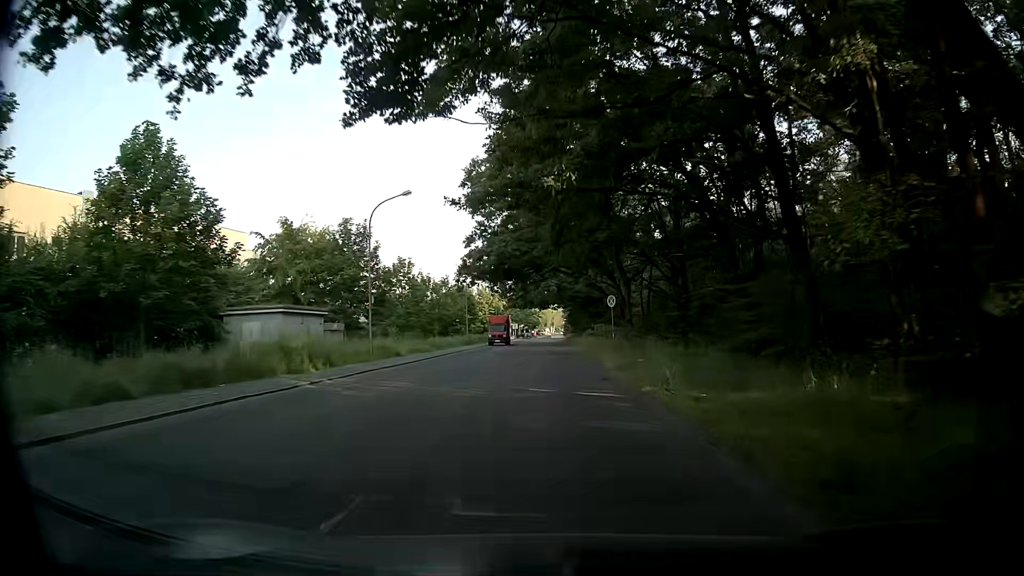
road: unclassified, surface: asphalt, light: Day
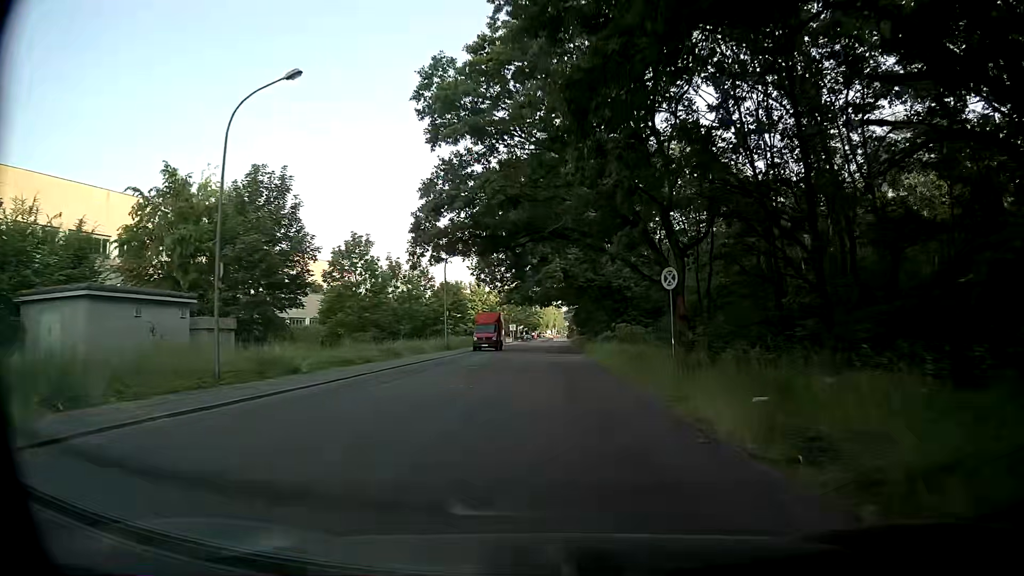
(+0.2, +15.6) m; +1°
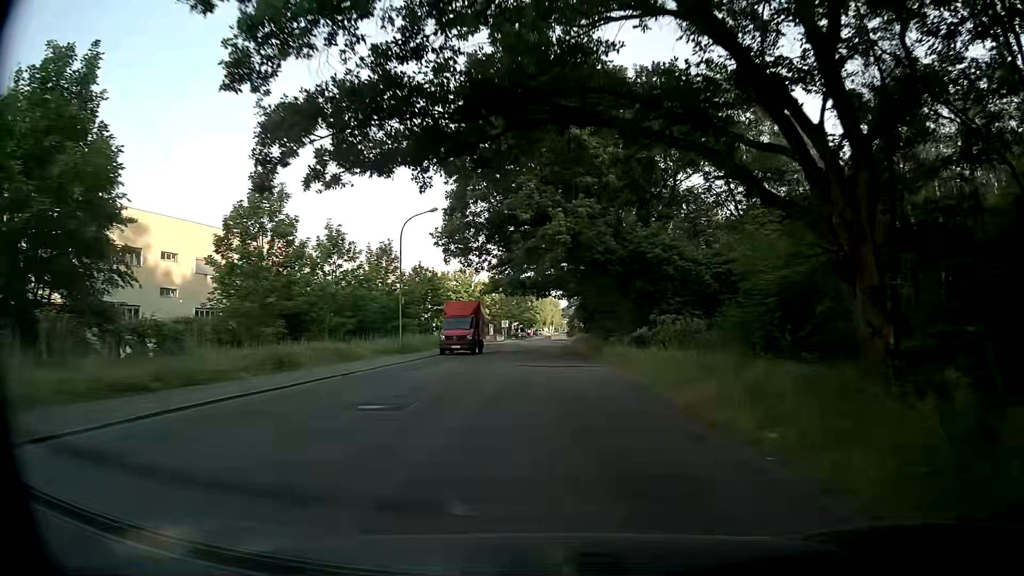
(+0.1, +15.4) m; 0°
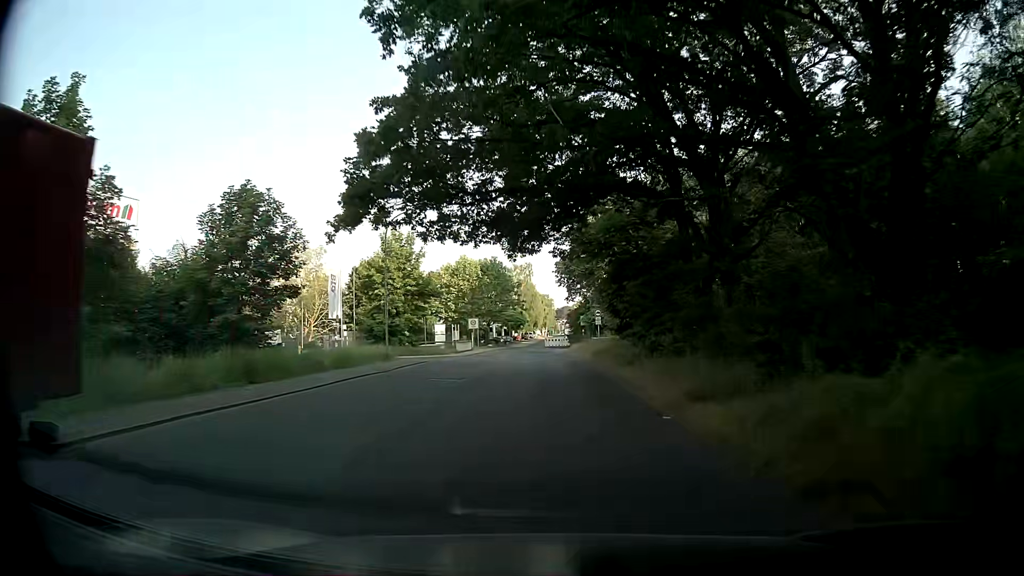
(+0.6, +37.6) m; +1°
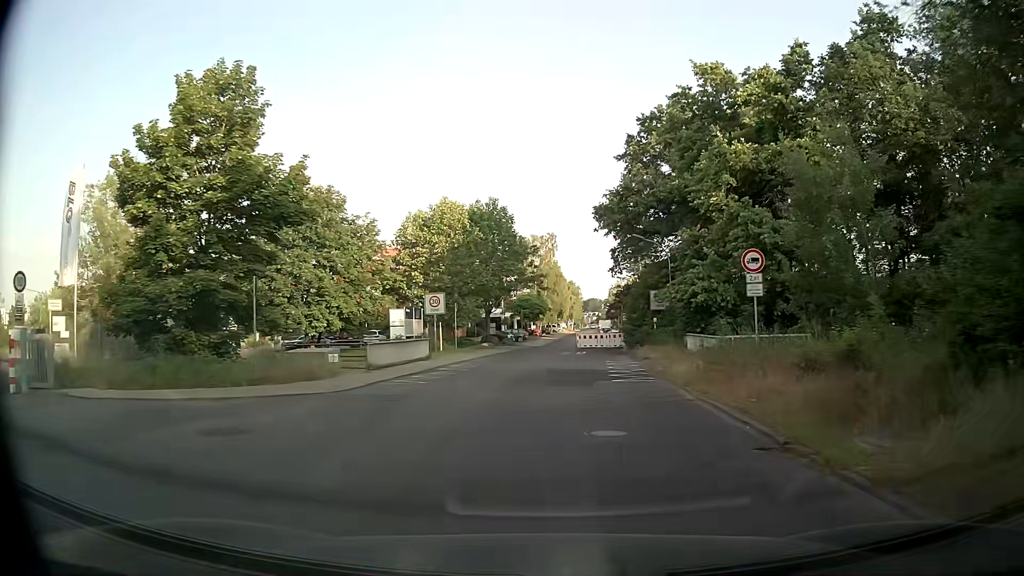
(-0.3, +35.3) m; -2°
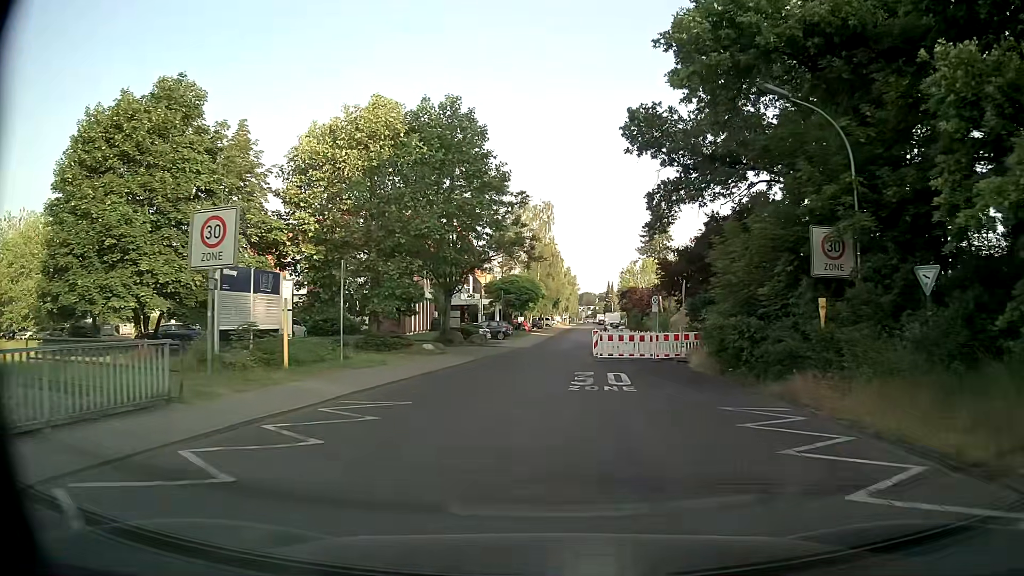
(+0.1, +22.8) m; 0°
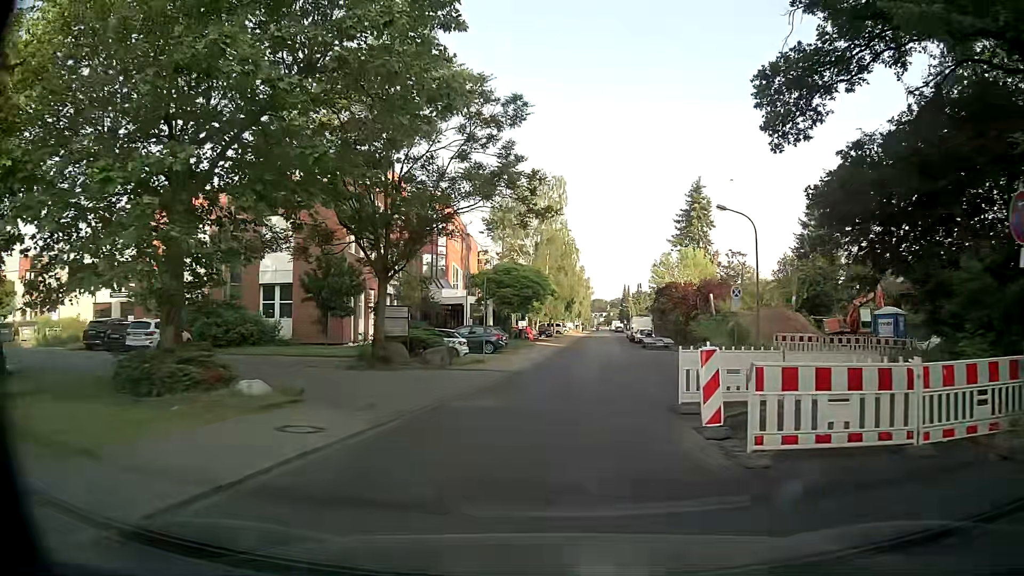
(+0.2, +18.7) m; 0°
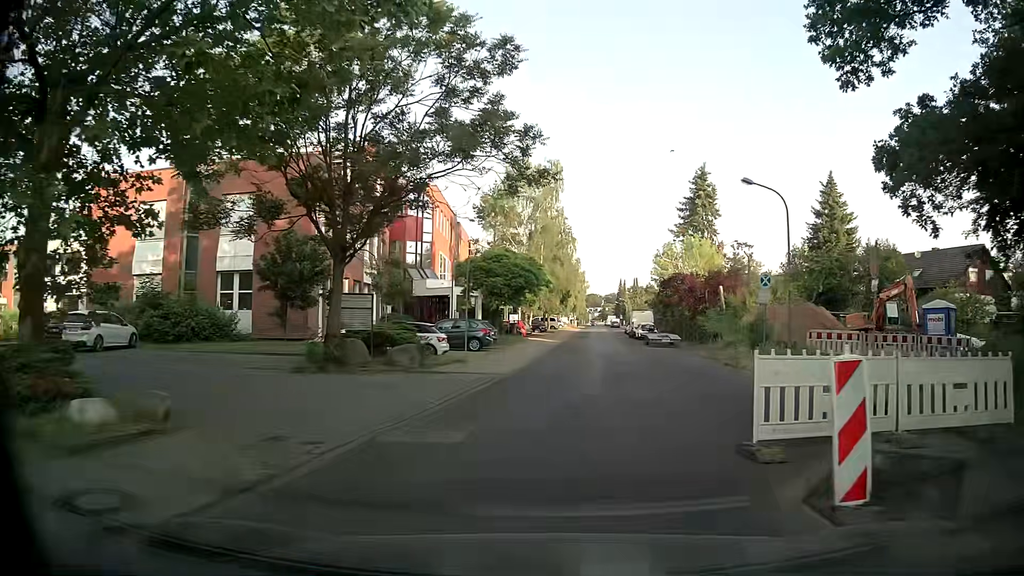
(0.0, +4.6) m; +1°
(+1, +10) (+2, +20) (+3, +30) (+4, +40) (+5, +50) (+6, +60) (+6, +70) (+7, +80) (+9, +90) (+14, +98) m
